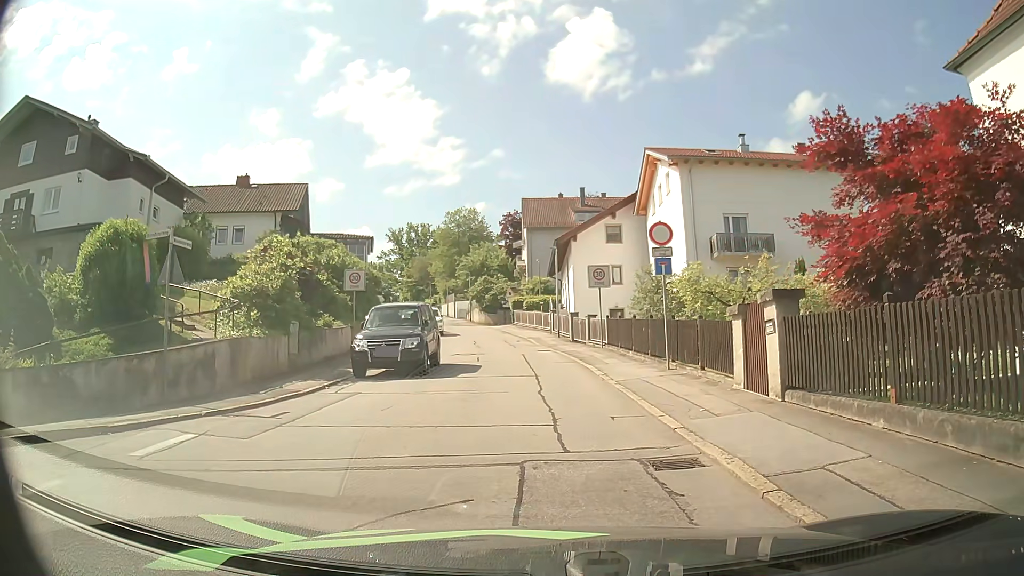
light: Day
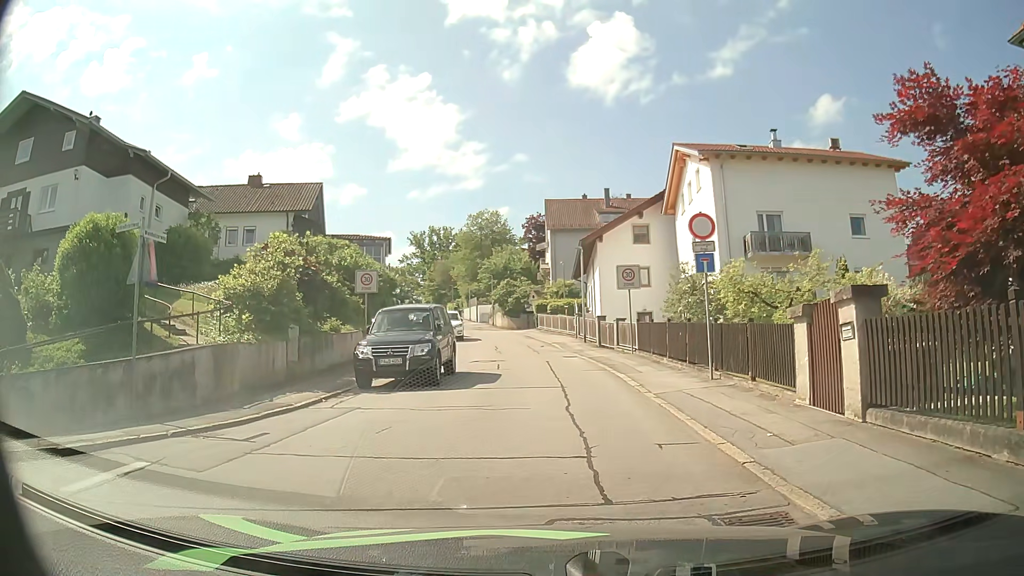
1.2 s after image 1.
(+0.1, +1.8) m; -1°
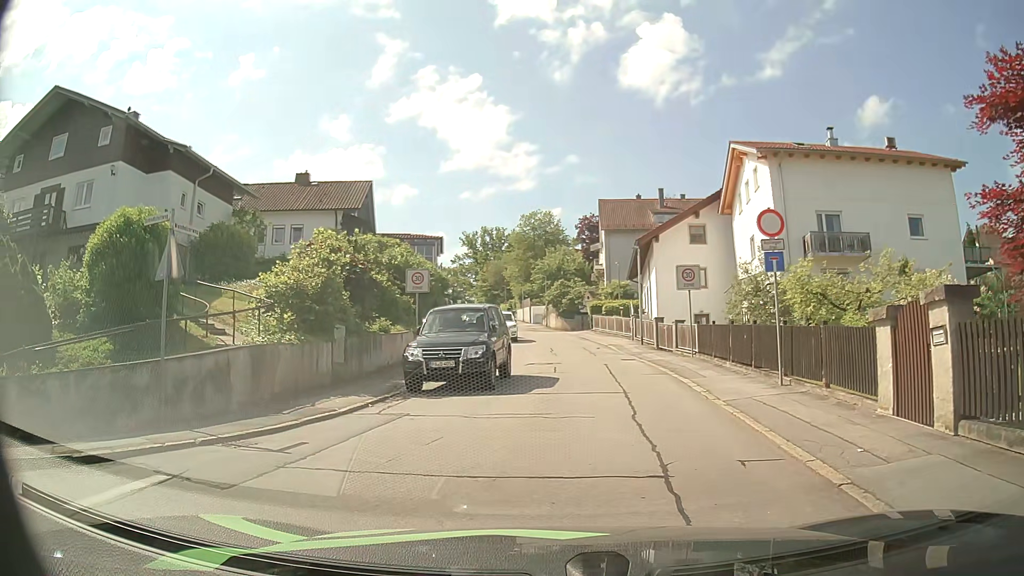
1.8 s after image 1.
(0.0, +0.8) m; -6°
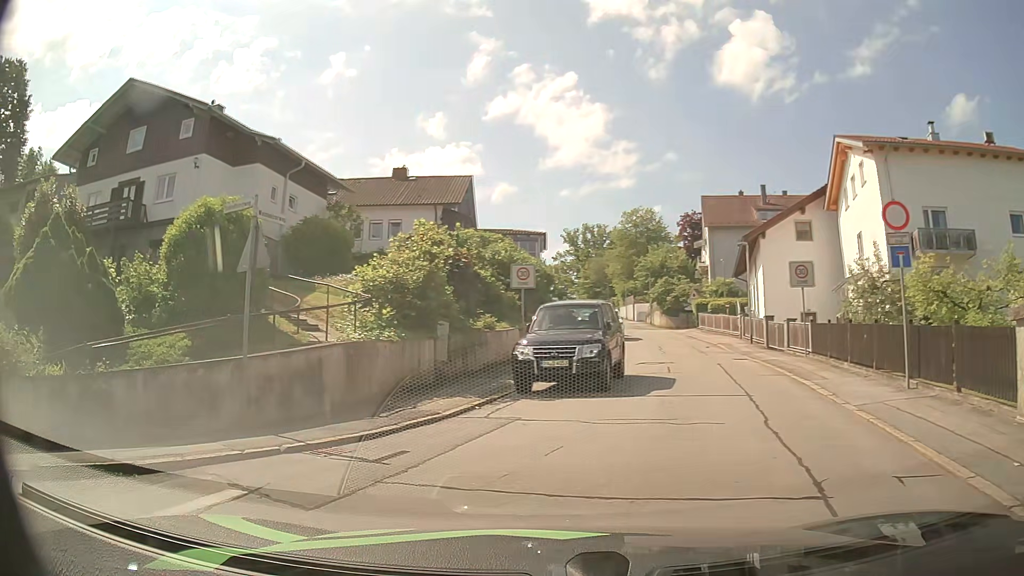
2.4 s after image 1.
(0.0, +0.9) m; -9°
